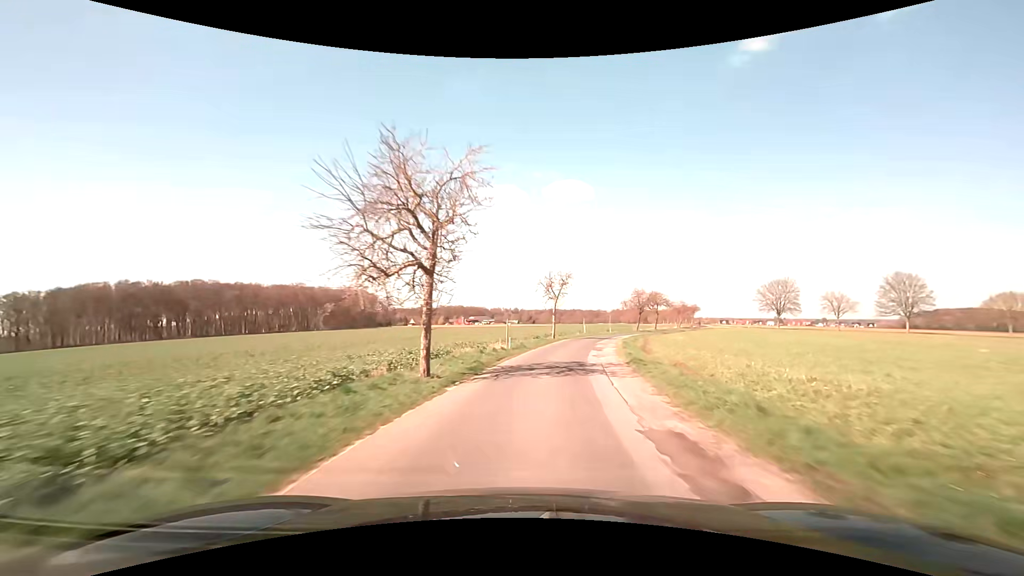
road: unclassified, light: Day
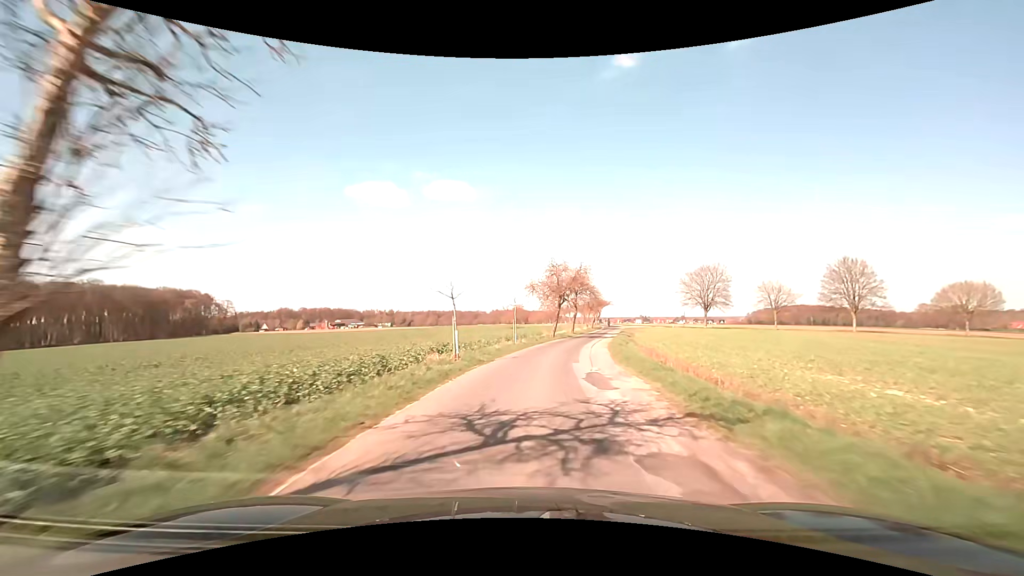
(+4.8, +39.7) m; +14°
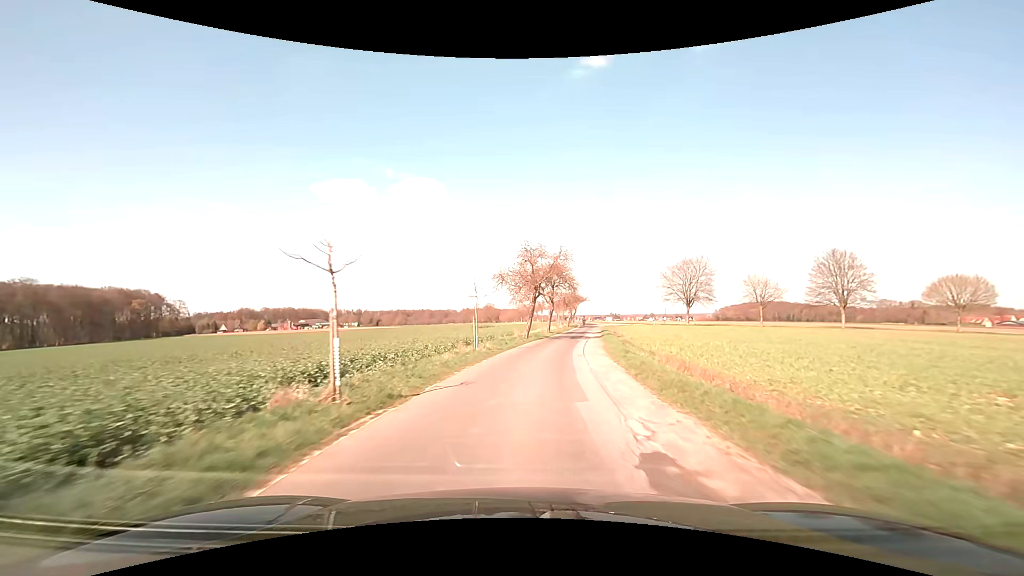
(+0.2, +8.9) m; +3°
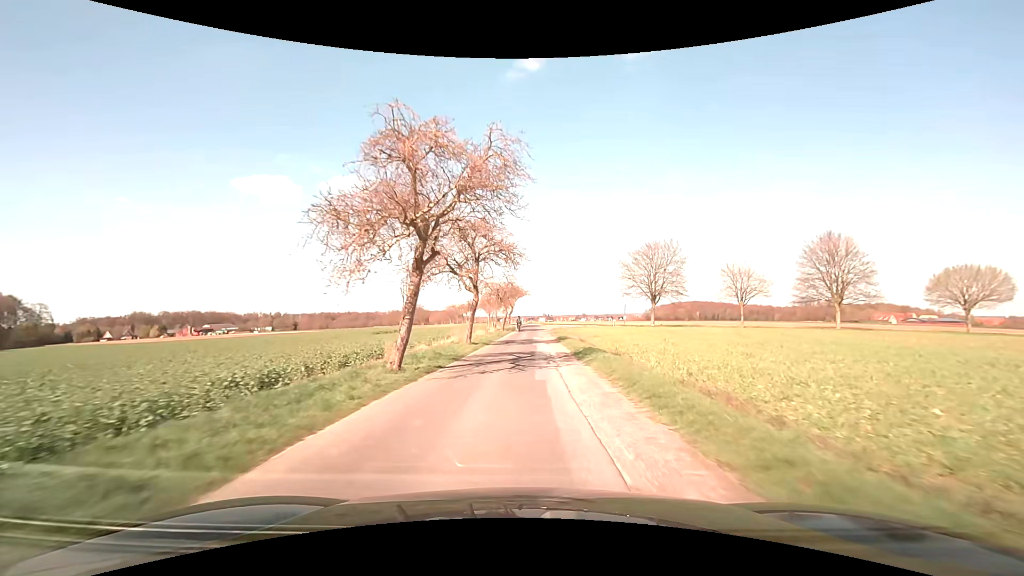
(+1.8, +23.7) m; +8°
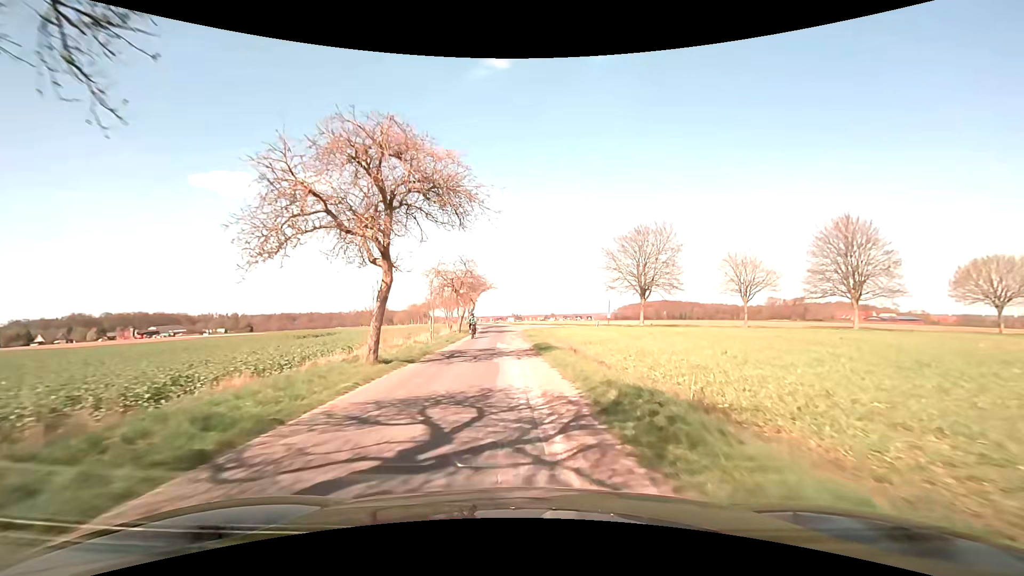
(+0.5, +13.3) m; +2°
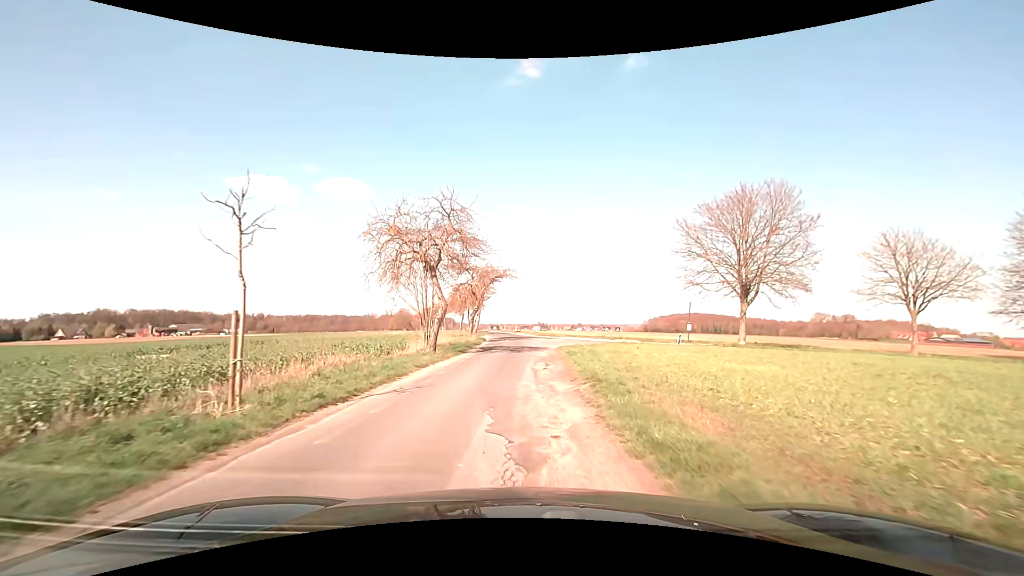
(+0.2, +22.2) m; -1°
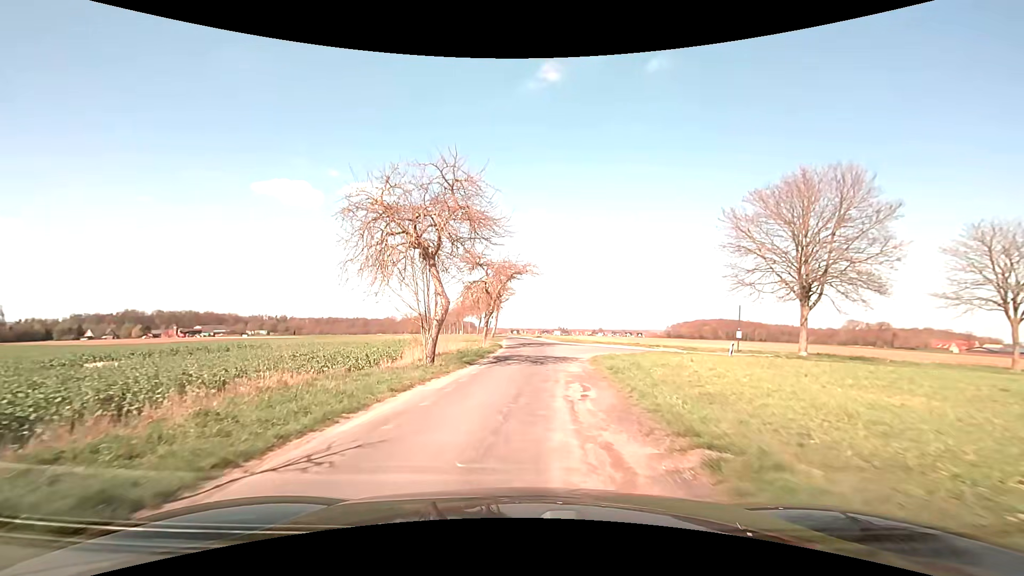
(-0.1, +5.3) m; -3°
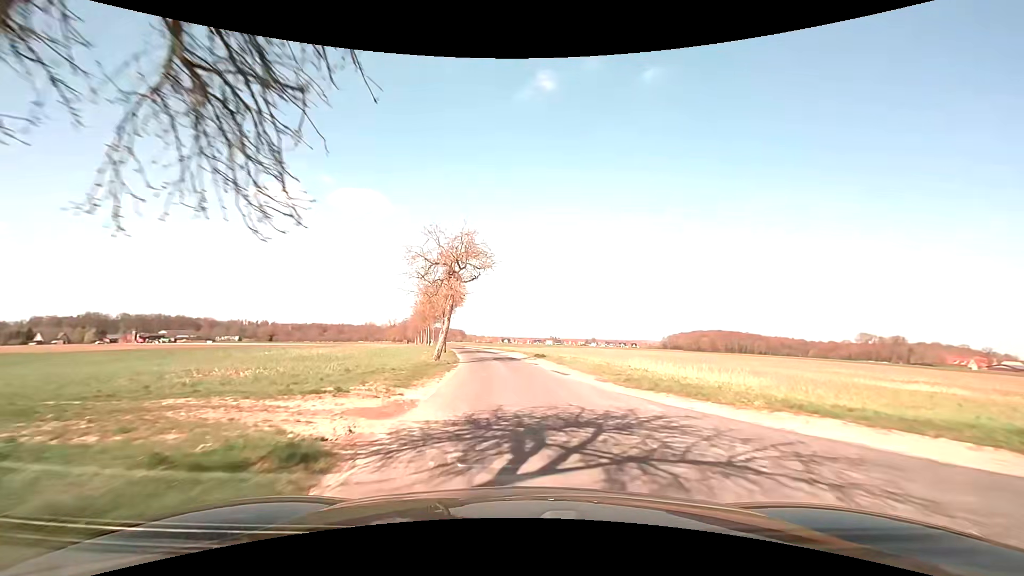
(+0.5, +30.9) m; +1°
(0, +10) (-1, +20) (-1, +30) (-3, +40) (-4, +50) (-6, +60) (-8, +69) (-10, +79) (-12, +89) (-14, +99) m
